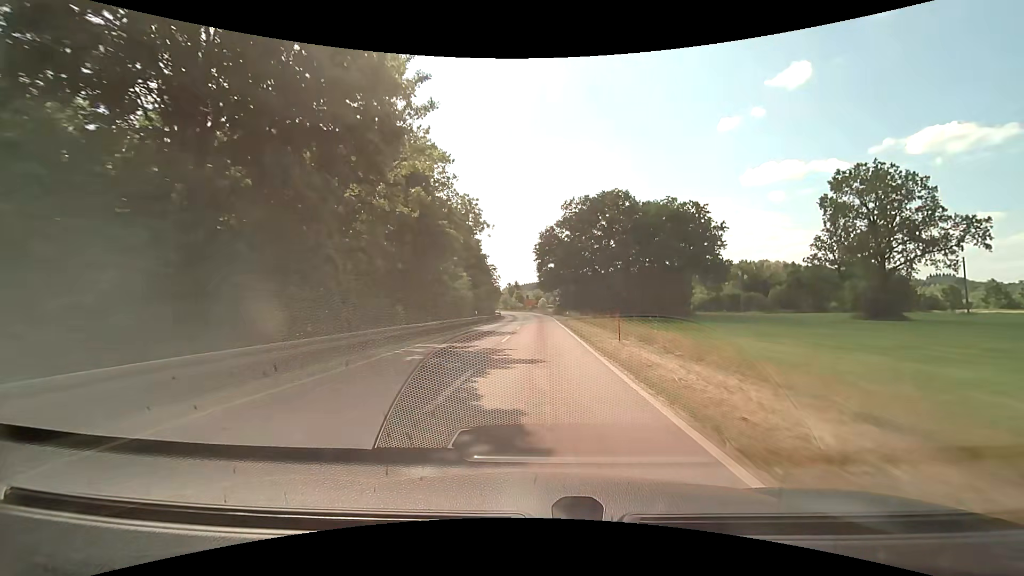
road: tertiary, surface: asphalt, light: Day
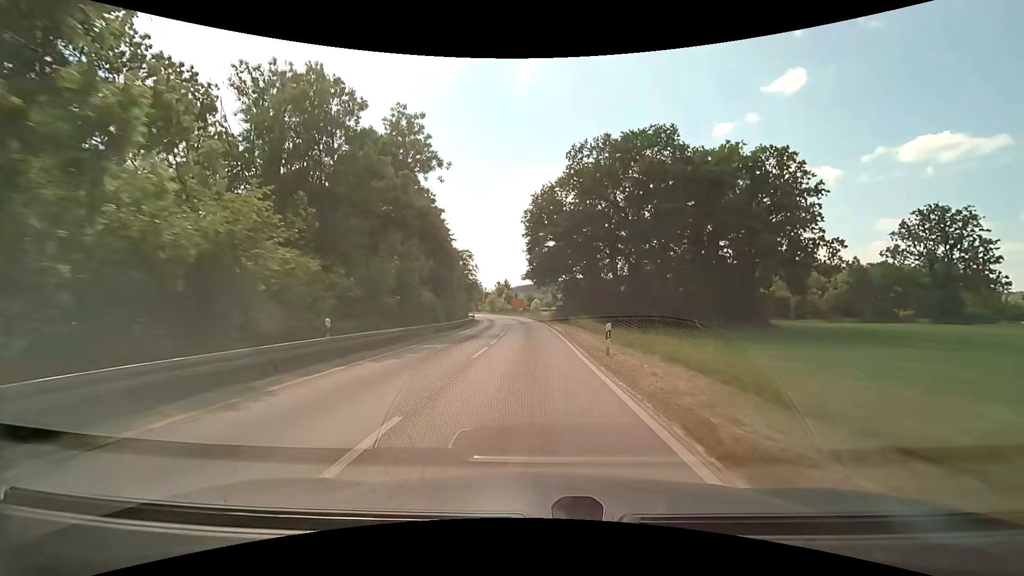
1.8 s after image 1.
(+0.3, +29.7) m; +1°
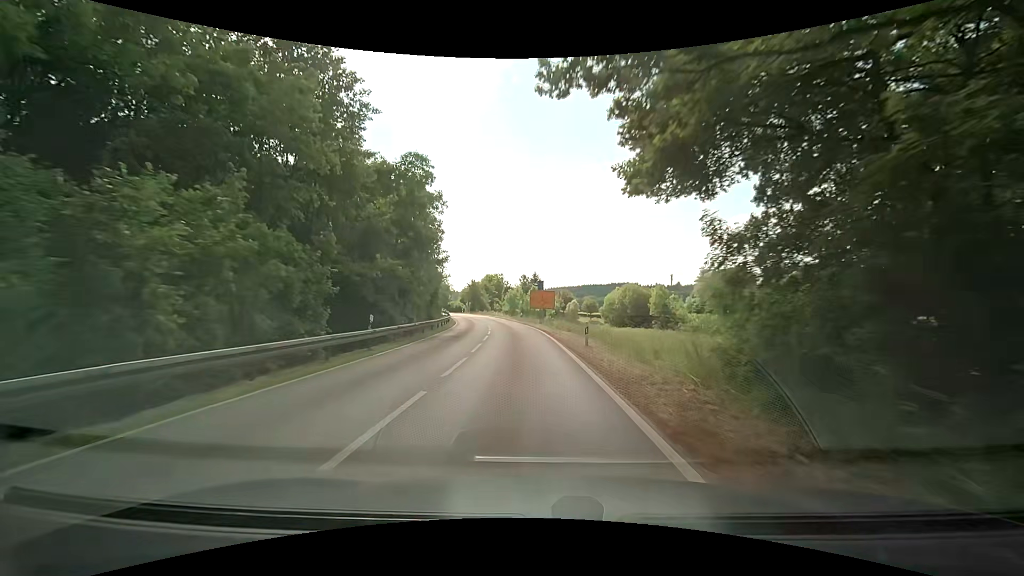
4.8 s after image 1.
(-1.3, +48.1) m; -4°
(0, +10) (0, +20) (-1, +30) (-2, +40) (-3, +50) (-5, +60) (-6, +70) (-8, +79) (-10, +89) (-12, +99) m
